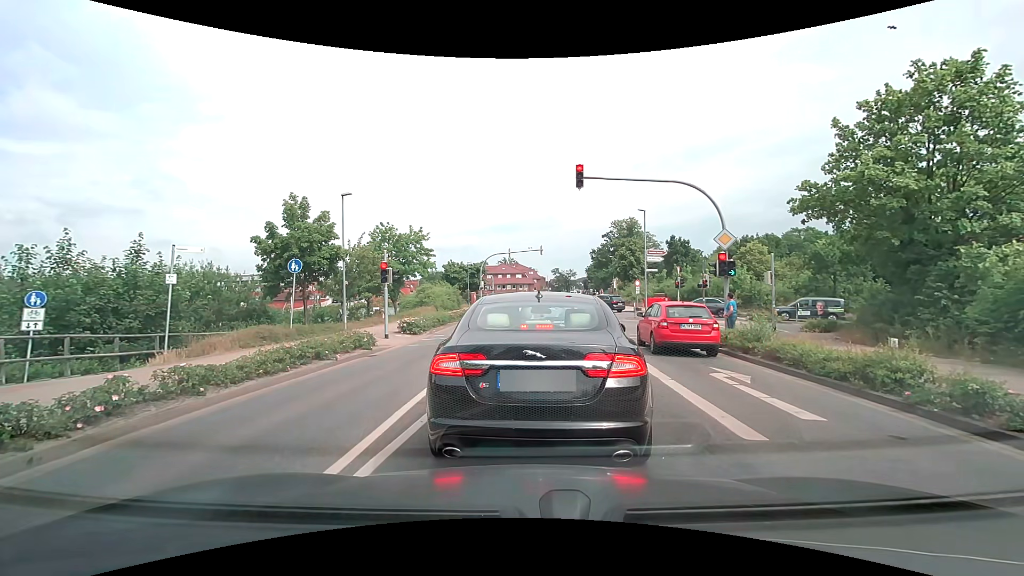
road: secondary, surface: asphalt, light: Day
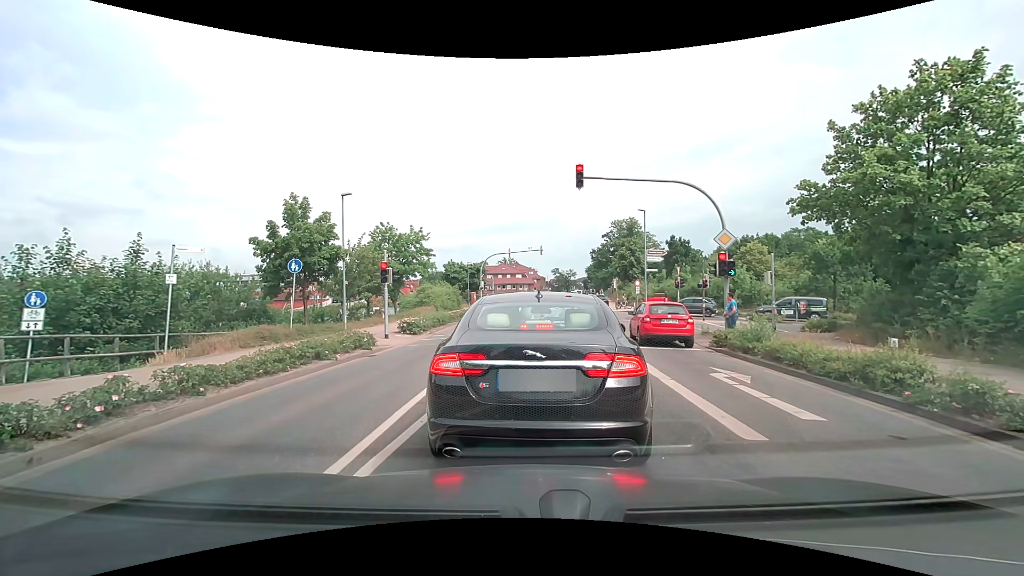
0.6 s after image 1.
(0.0, 0.0) m; 0°
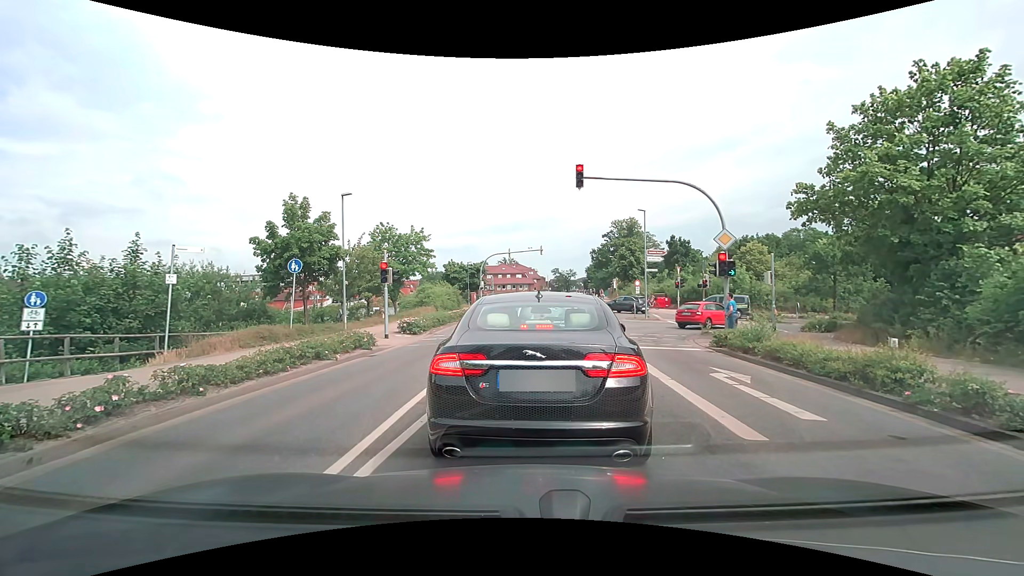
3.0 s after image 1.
(0.0, 0.0) m; 0°
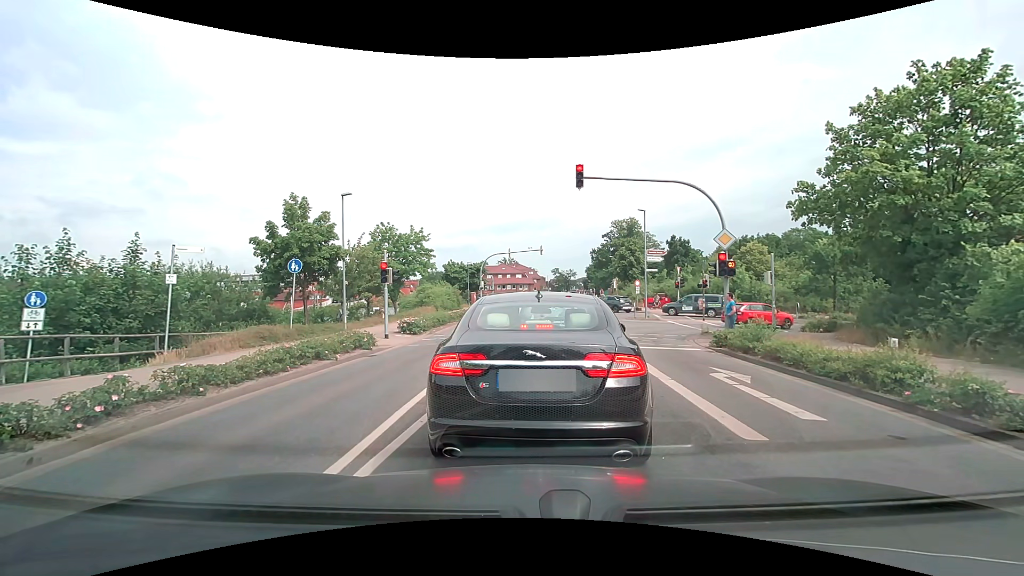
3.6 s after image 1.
(0.0, 0.0) m; 0°
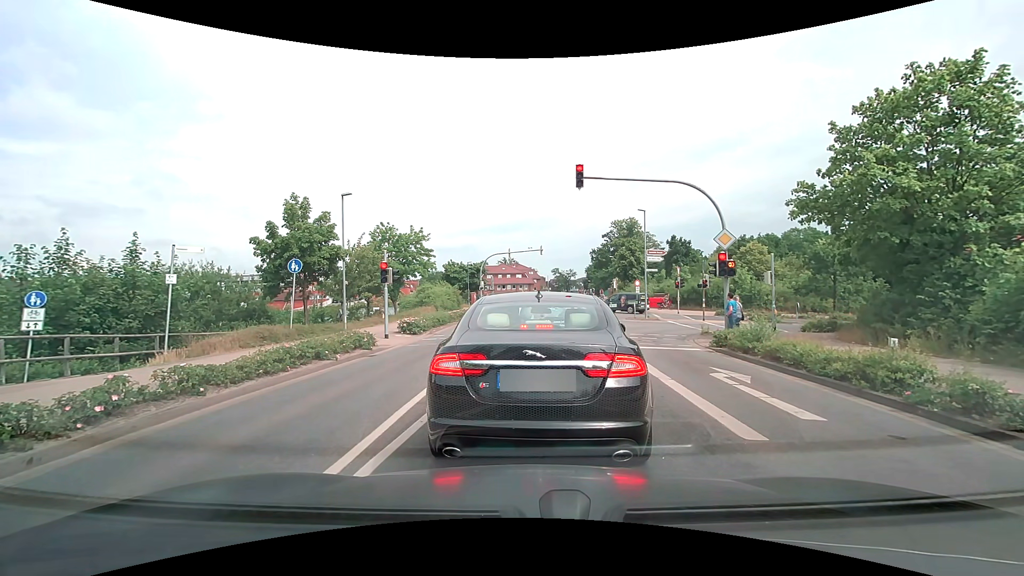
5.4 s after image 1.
(0.0, 0.0) m; 0°
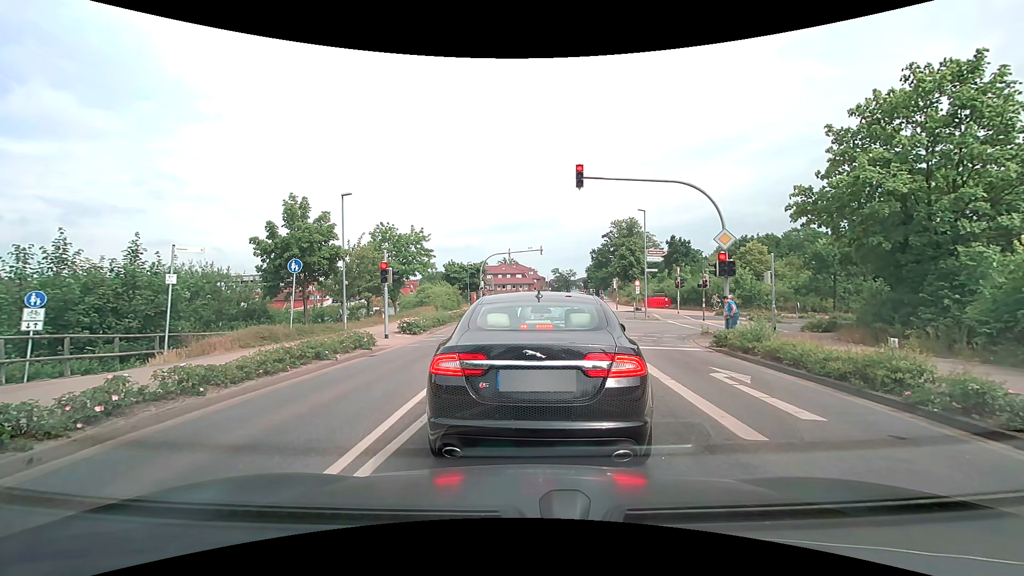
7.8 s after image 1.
(0.0, 0.0) m; 0°
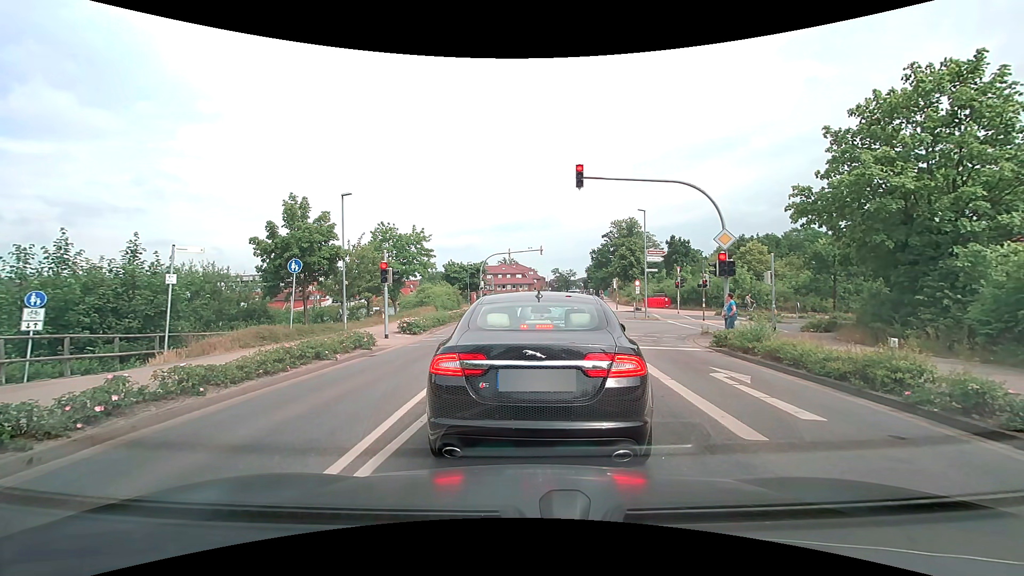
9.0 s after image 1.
(0.0, 0.0) m; 0°
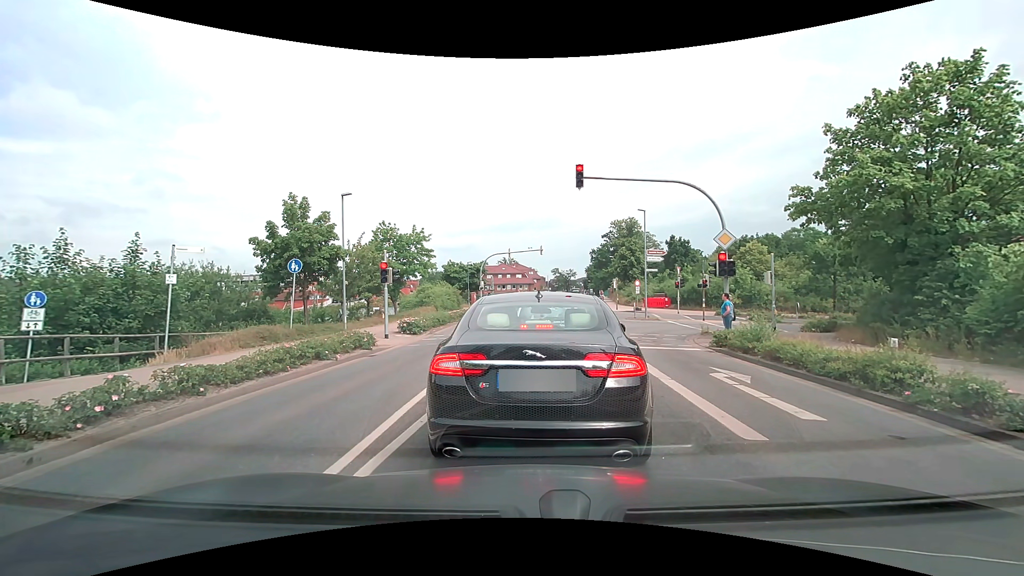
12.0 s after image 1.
(0.0, 0.0) m; 0°
